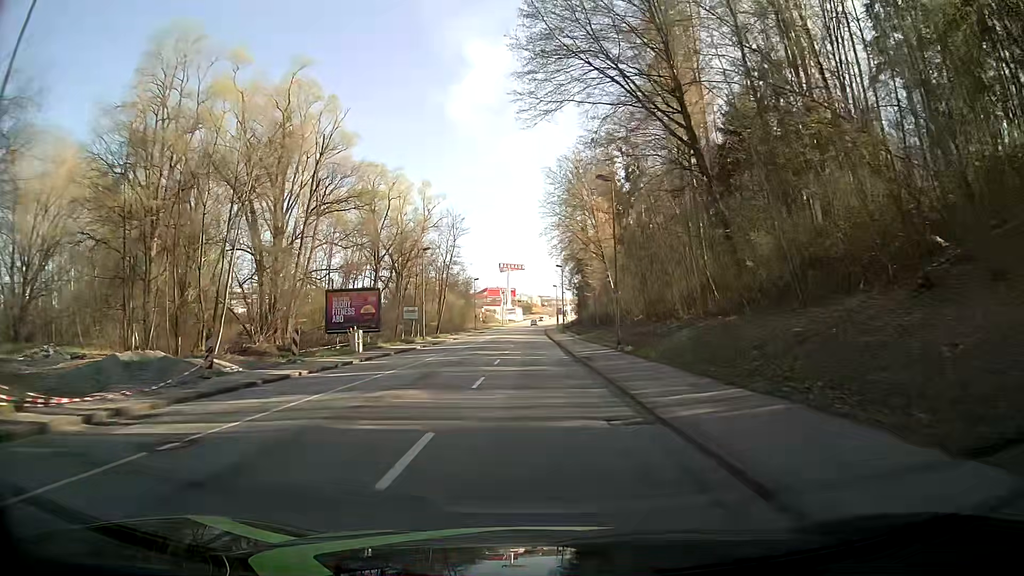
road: tertiary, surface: asphalt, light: Day
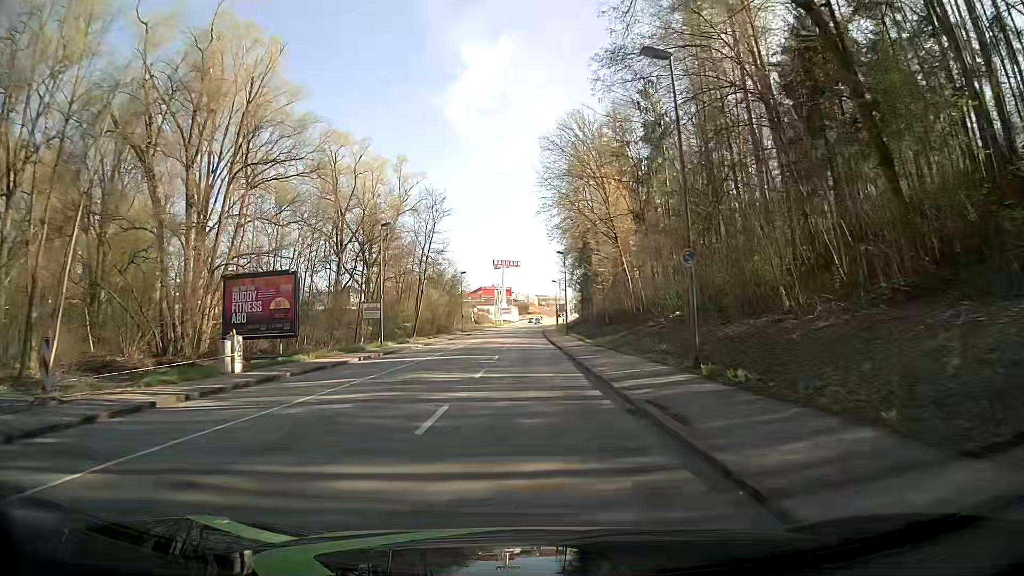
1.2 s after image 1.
(-0.1, +15.2) m; -1°
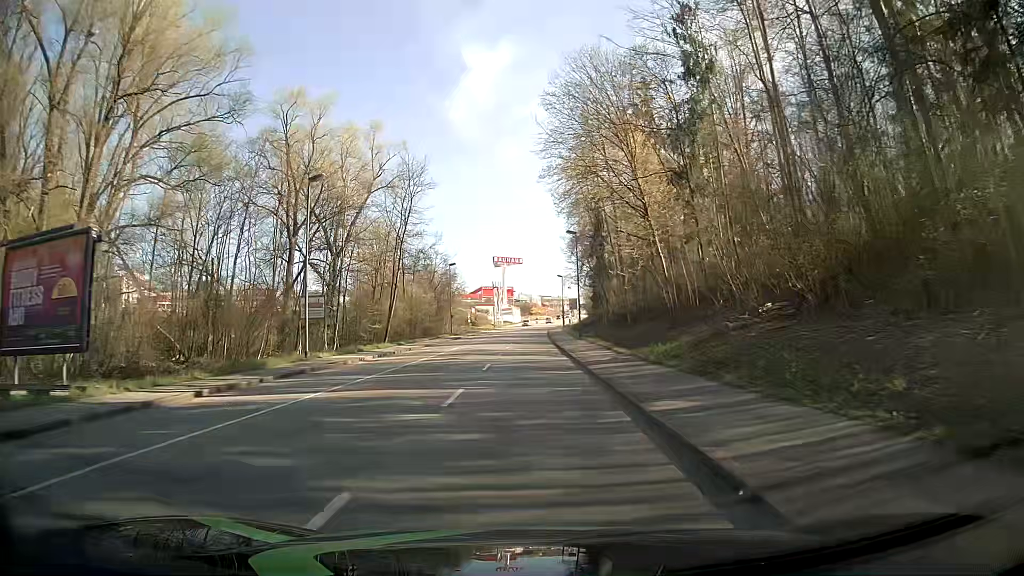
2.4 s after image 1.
(+0.1, +15.2) m; +1°
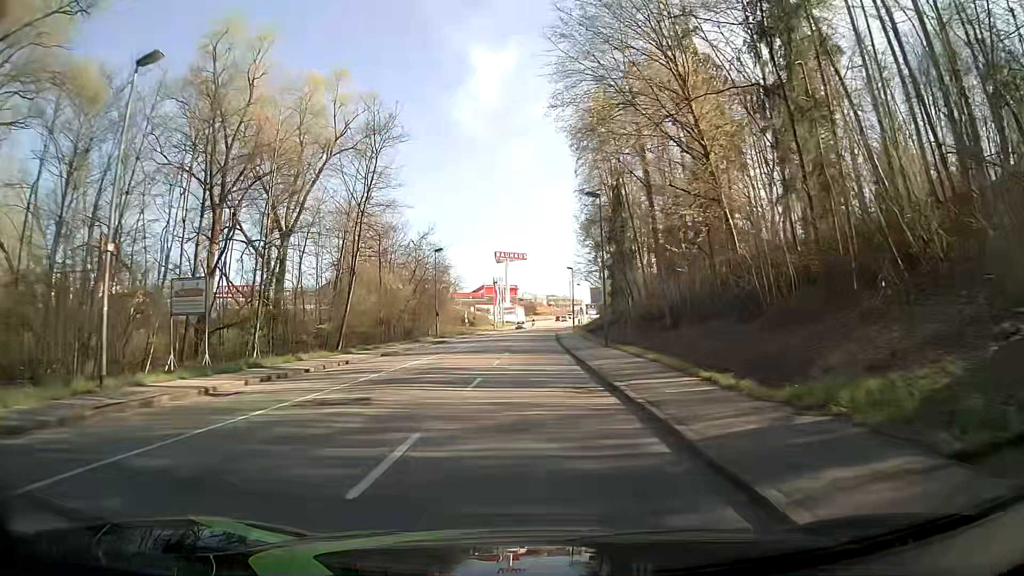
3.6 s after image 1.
(-0.3, +15.2) m; -1°
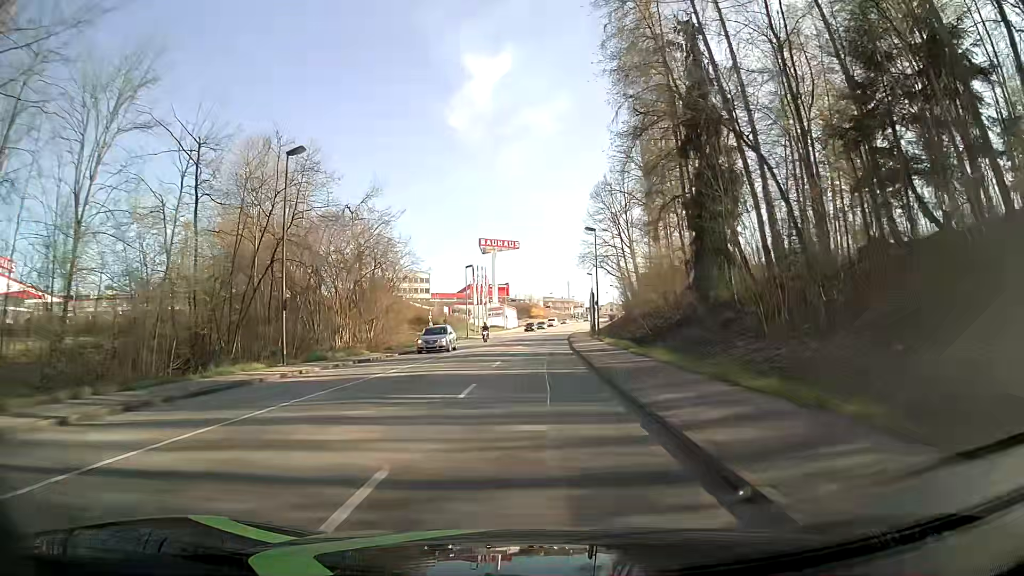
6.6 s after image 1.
(+0.1, +38.0) m; 0°
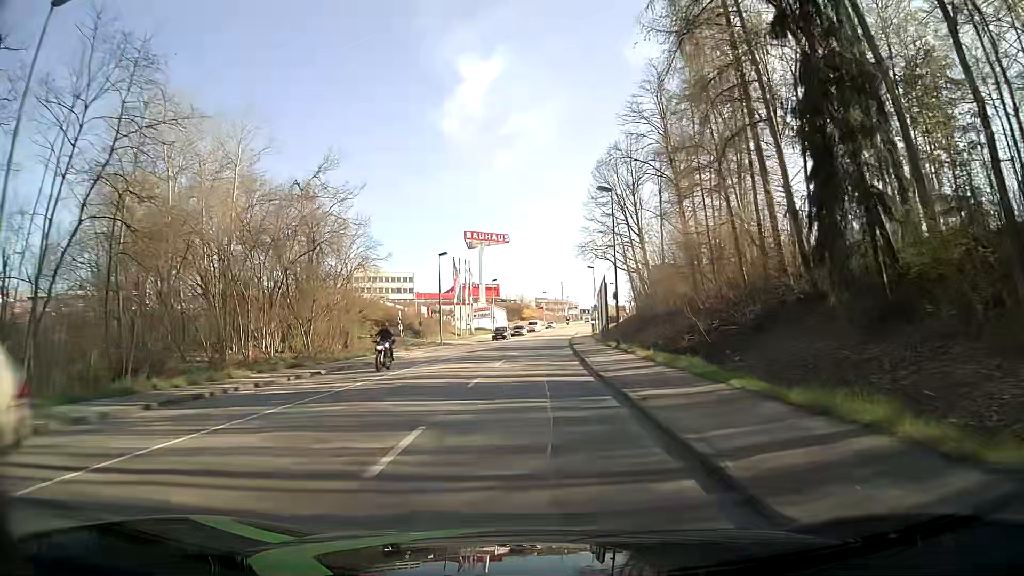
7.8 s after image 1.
(+0.1, +15.2) m; +1°
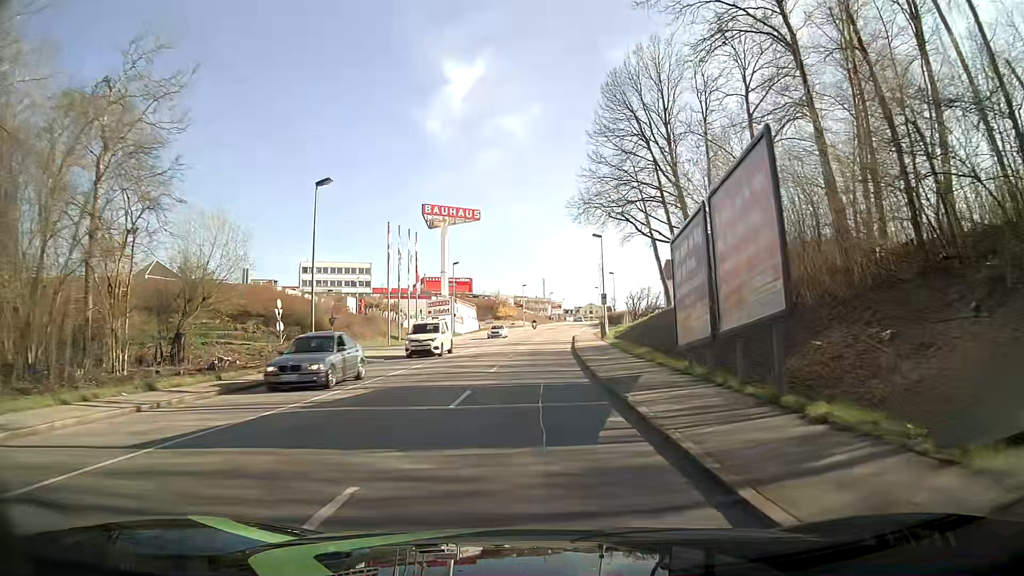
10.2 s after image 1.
(+0.3, +30.4) m; +2°
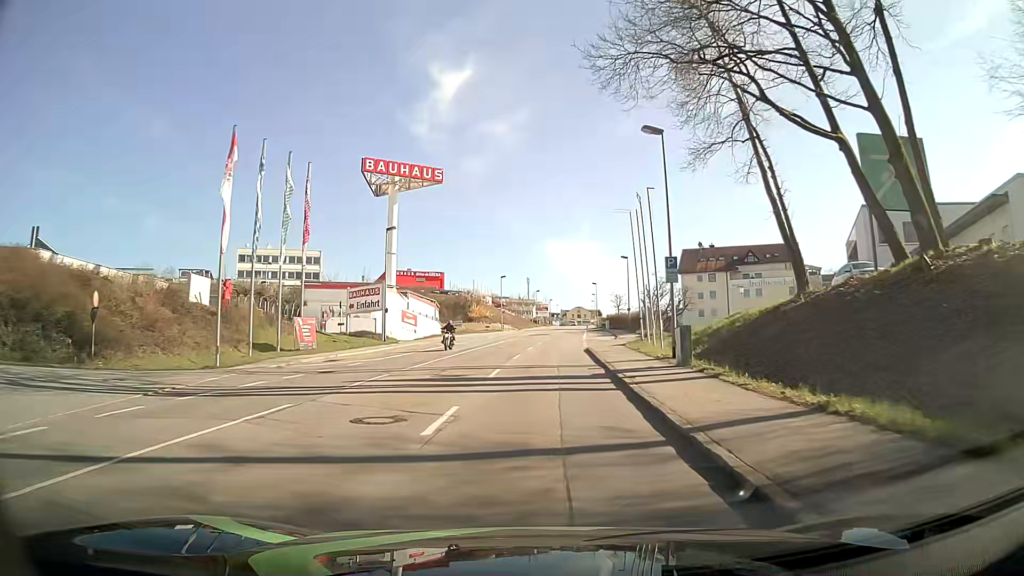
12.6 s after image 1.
(+0.2, +30.4) m; +1°
(0, +10) (0, +20) (+1, +30) (+1, +40) (+2, +50) (+2, +60) (+3, +70) (+3, +80) (+3, +90) (+3, +100) m
